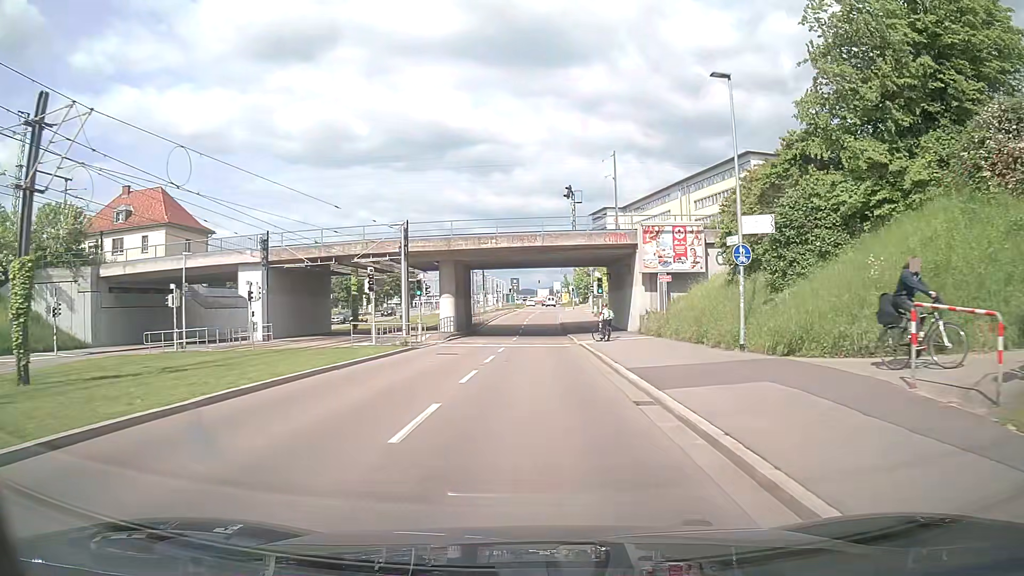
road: secondary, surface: asphalt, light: Day
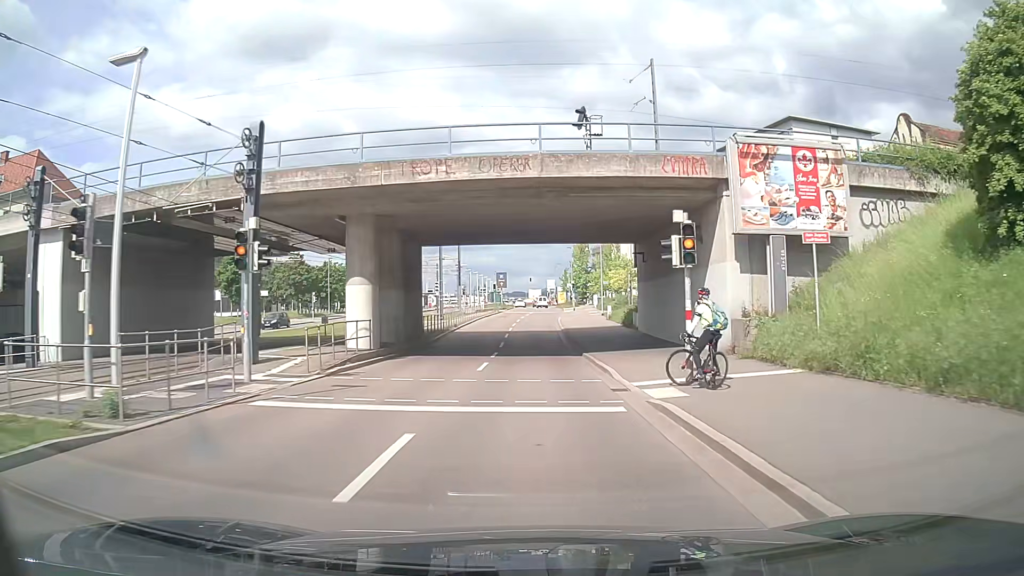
(+0.1, +20.1) m; +1°
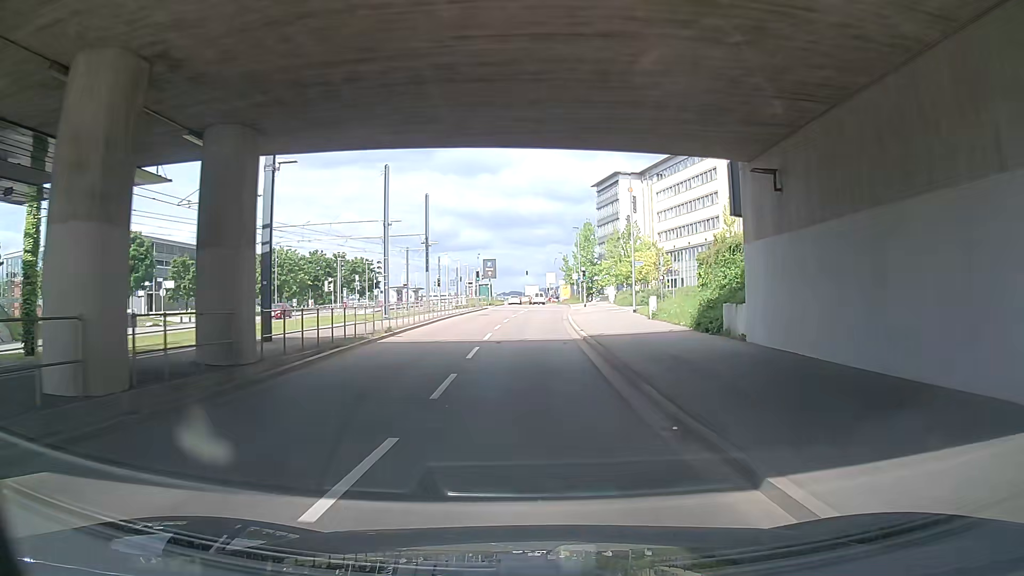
(+0.1, +19.9) m; 0°
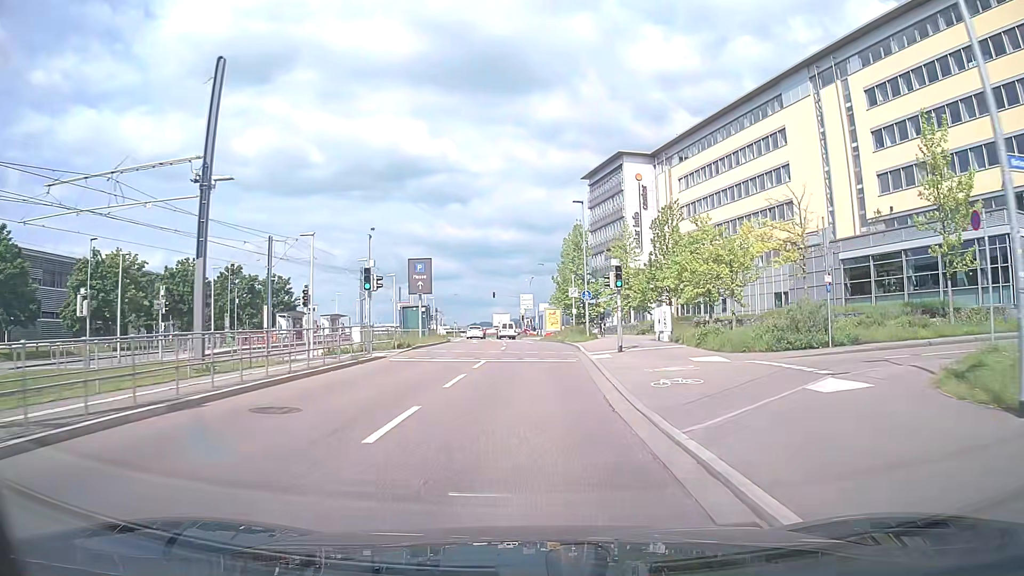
(+0.6, +33.3) m; +3°
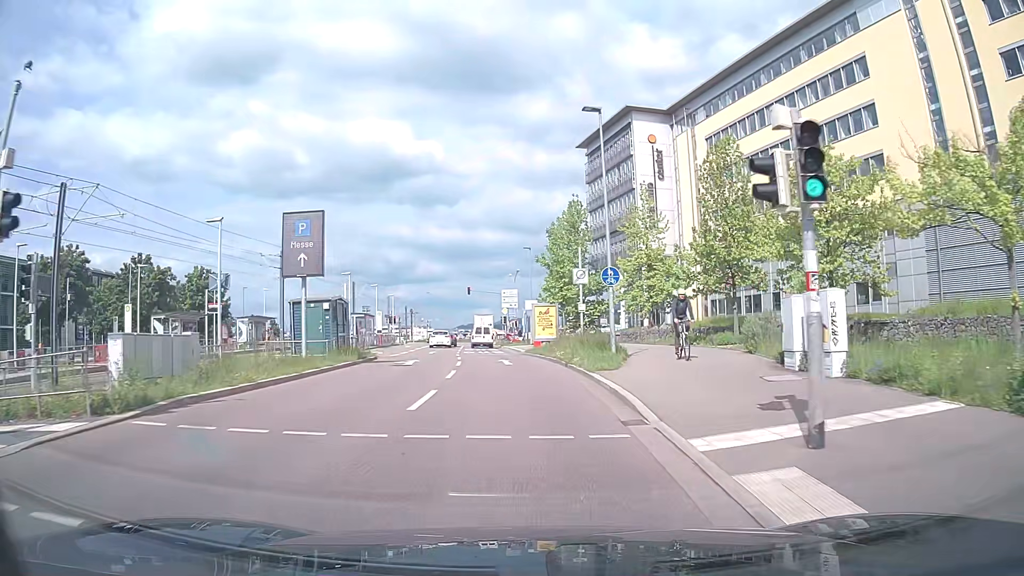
(+0.3, +18.1) m; +1°
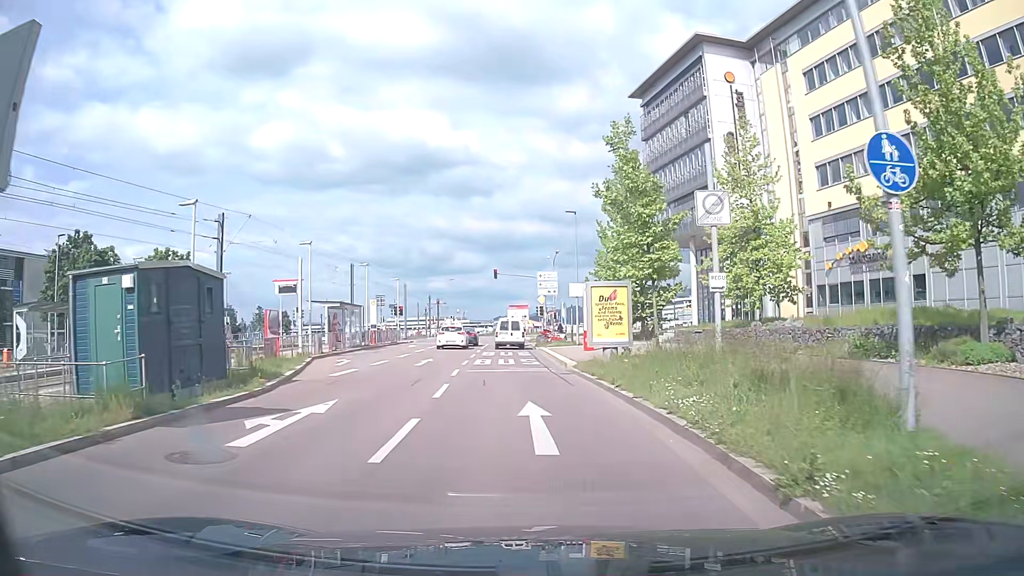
(-0.5, +15.3) m; -4°
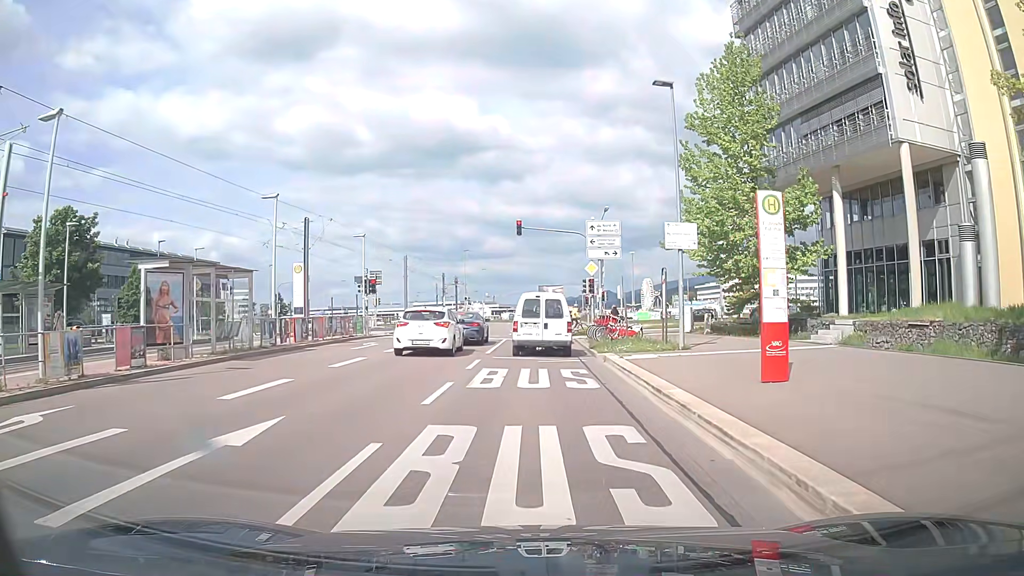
(-0.6, +20.4) m; -3°
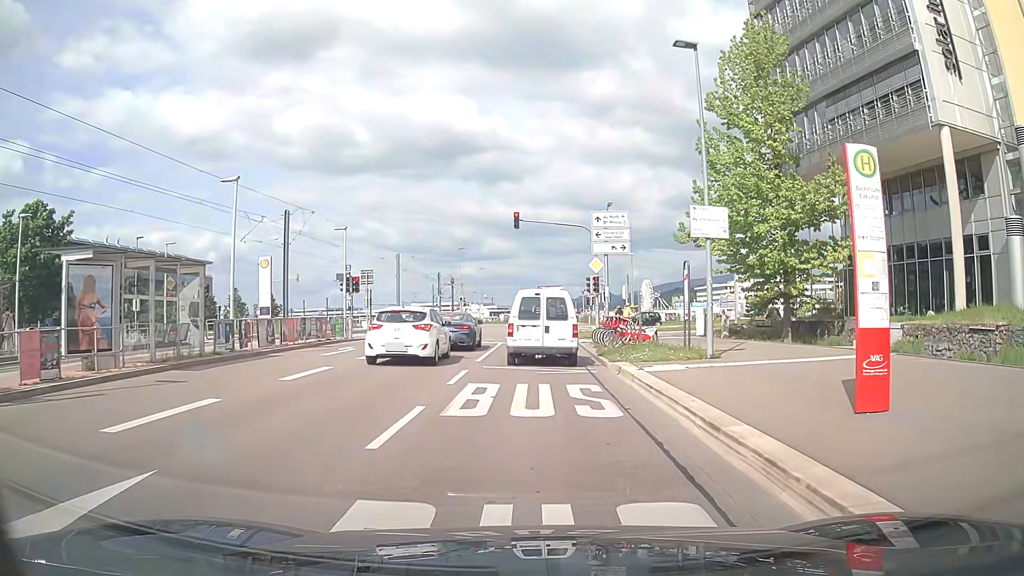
(0.0, +3.2) m; +1°
